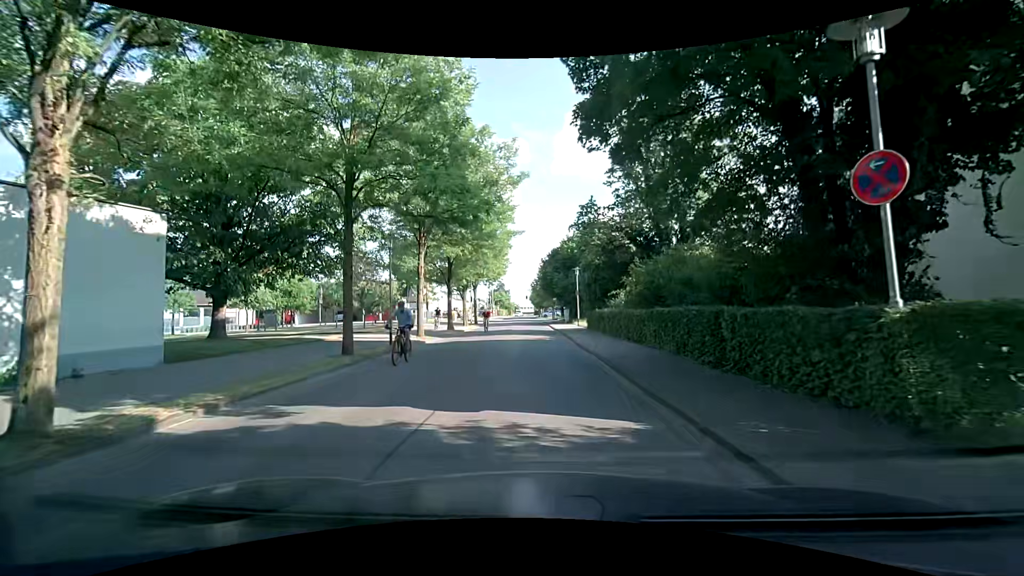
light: Day
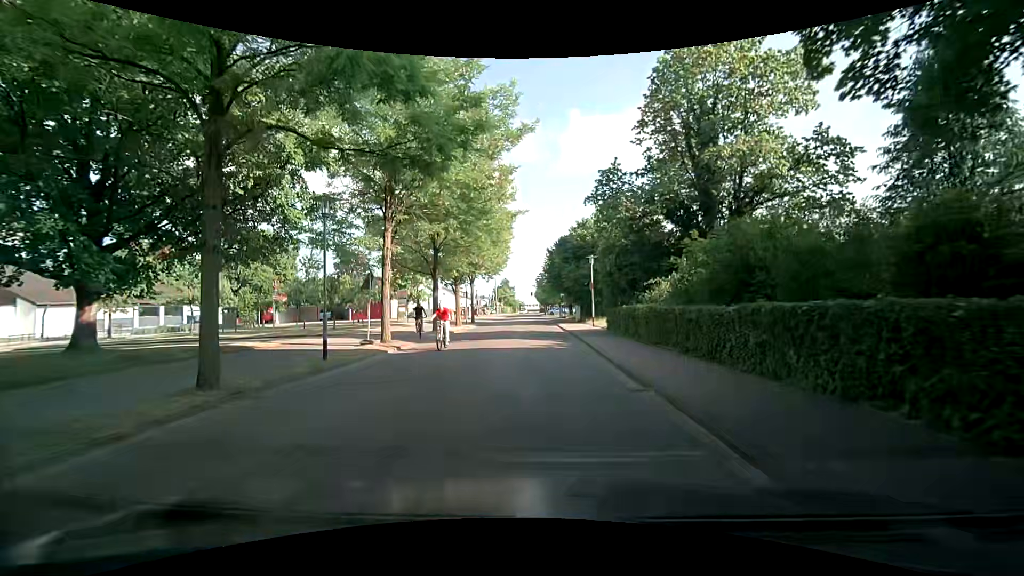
(+0.1, +7.0) m; +1°
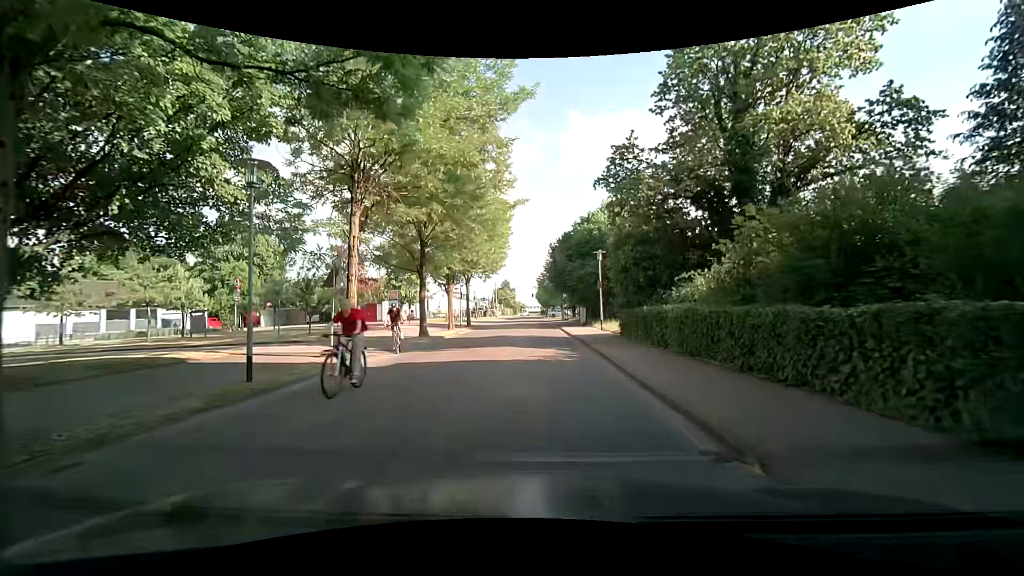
(-0.1, +3.7) m; -2°
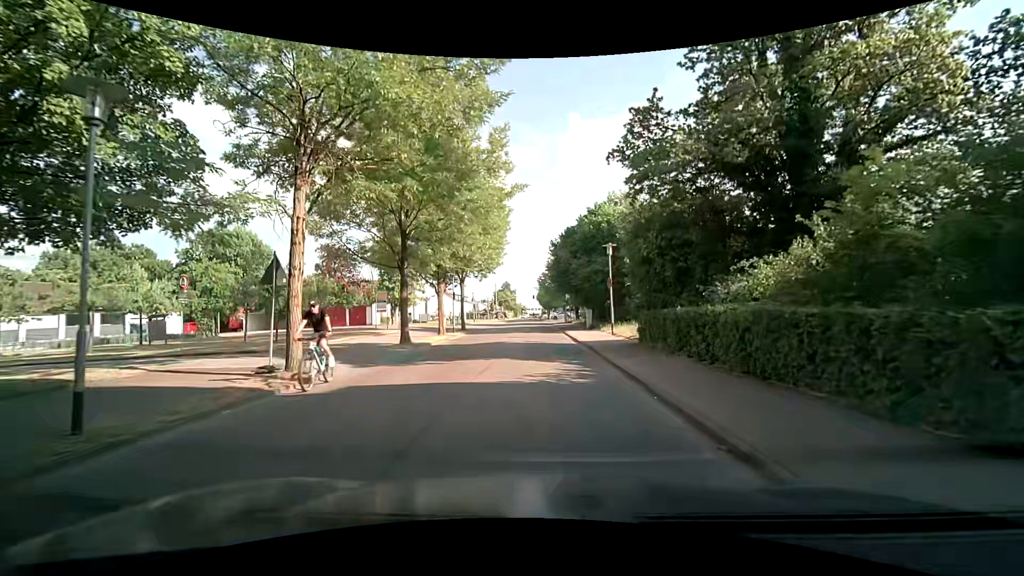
(+0.1, +3.8) m; 0°
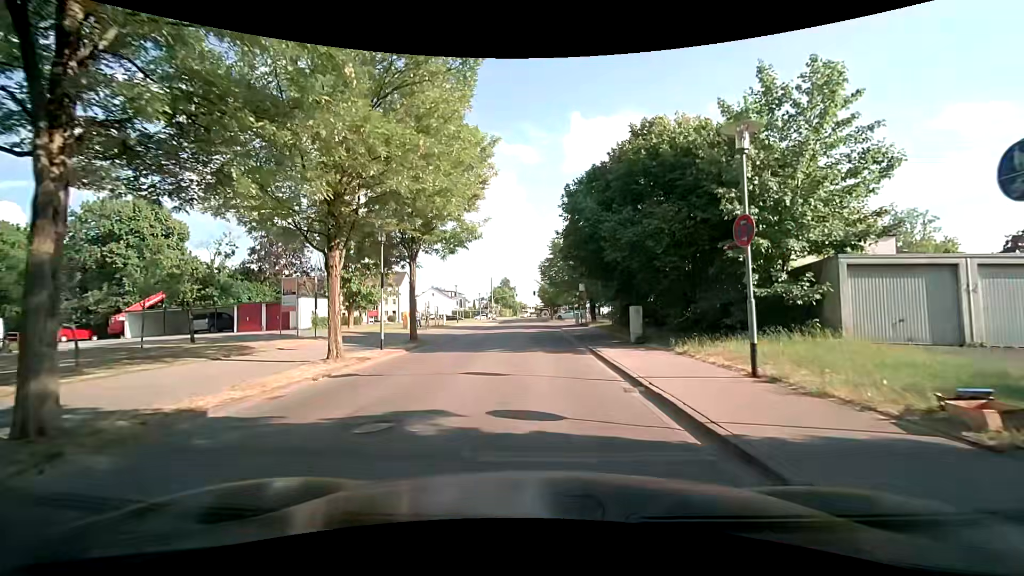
(+0.4, +16.4) m; 0°
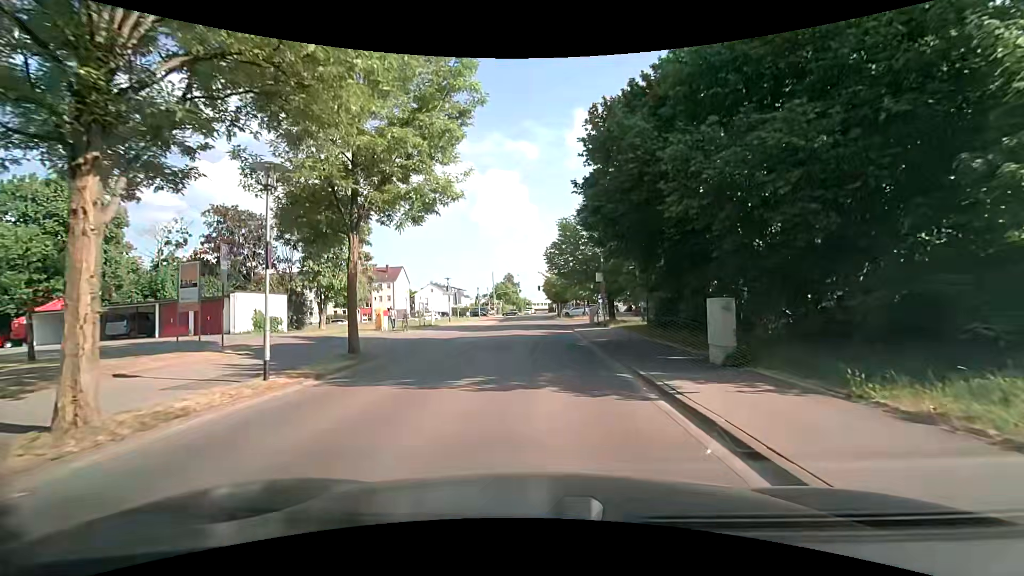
(+0.1, +8.3) m; 0°
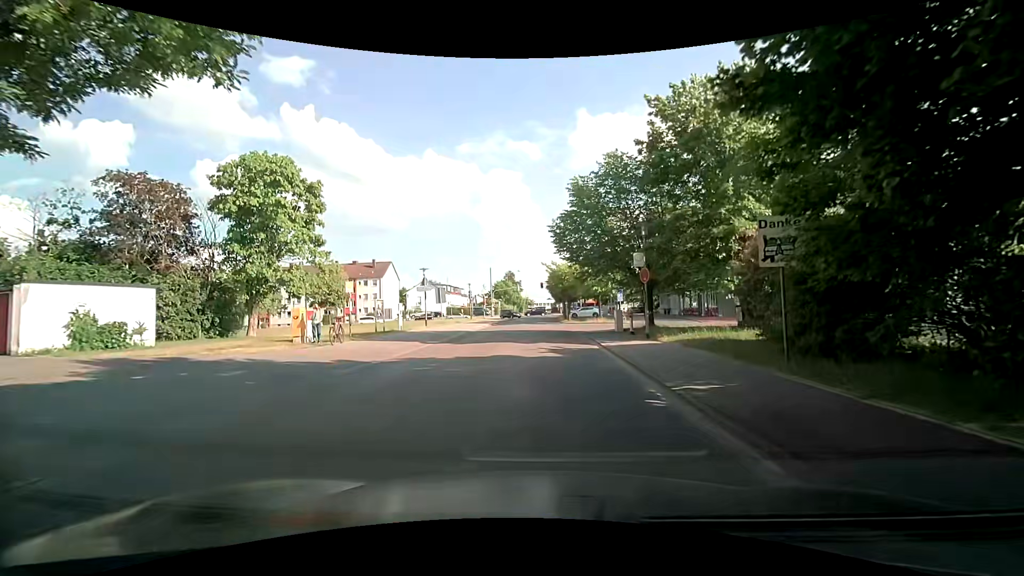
(-0.1, +11.4) m; 0°
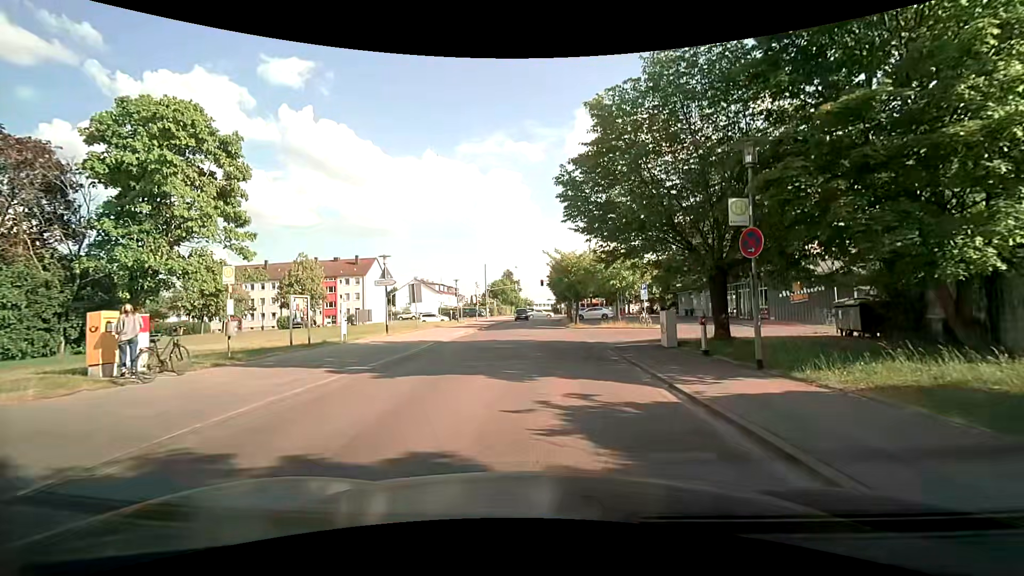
(-0.1, +9.8) m; -1°
